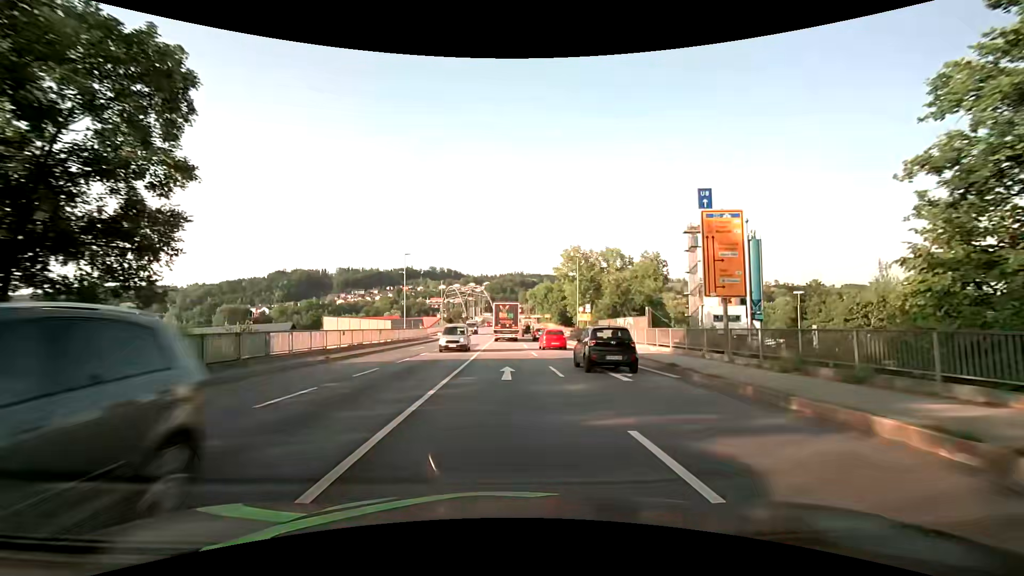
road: primary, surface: asphalt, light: Day
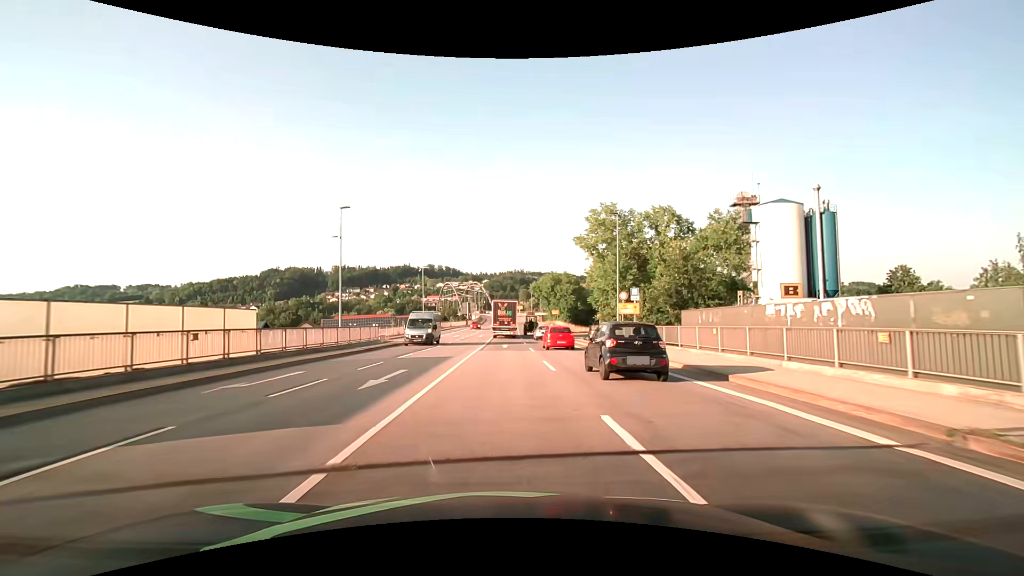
(+0.1, +23.0) m; 0°
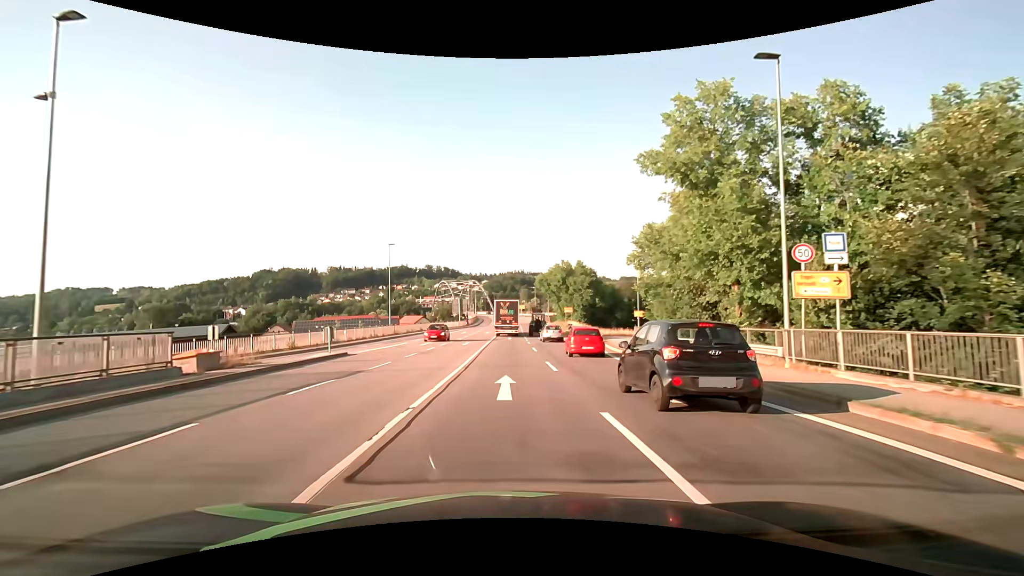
(-0.1, +23.6) m; 0°
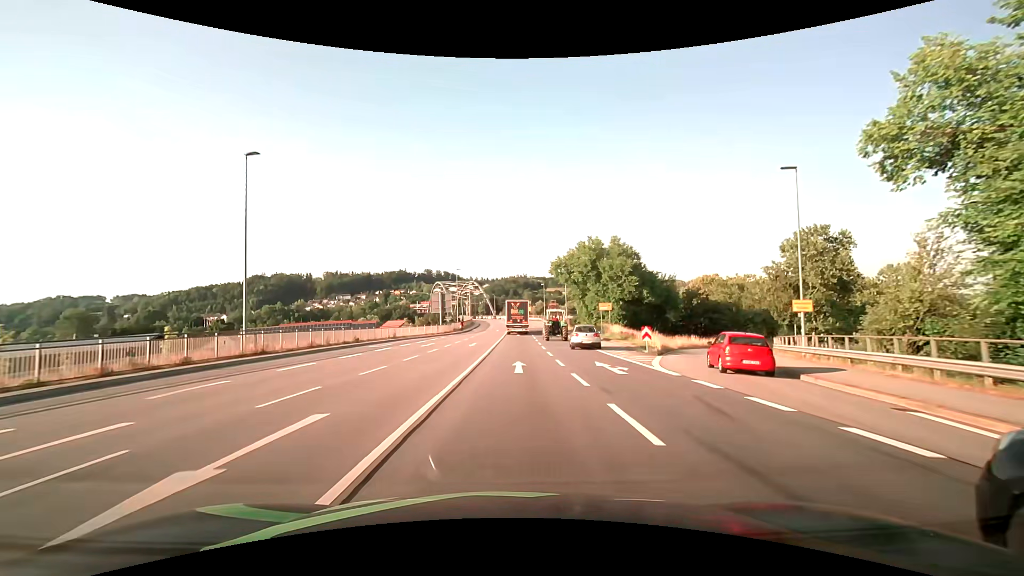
(0.0, +32.2) m; 0°
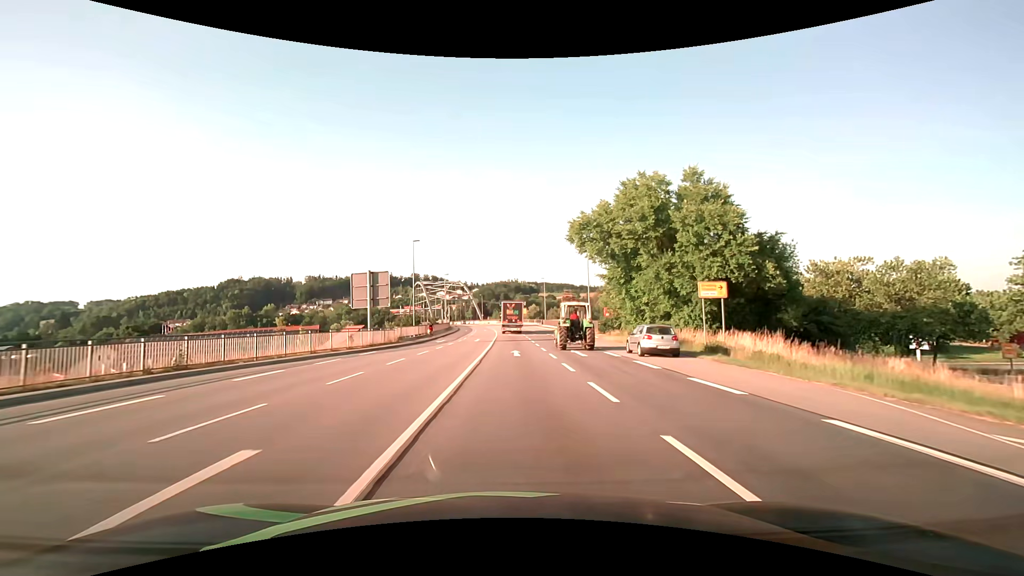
(+0.3, +32.5) m; +1°
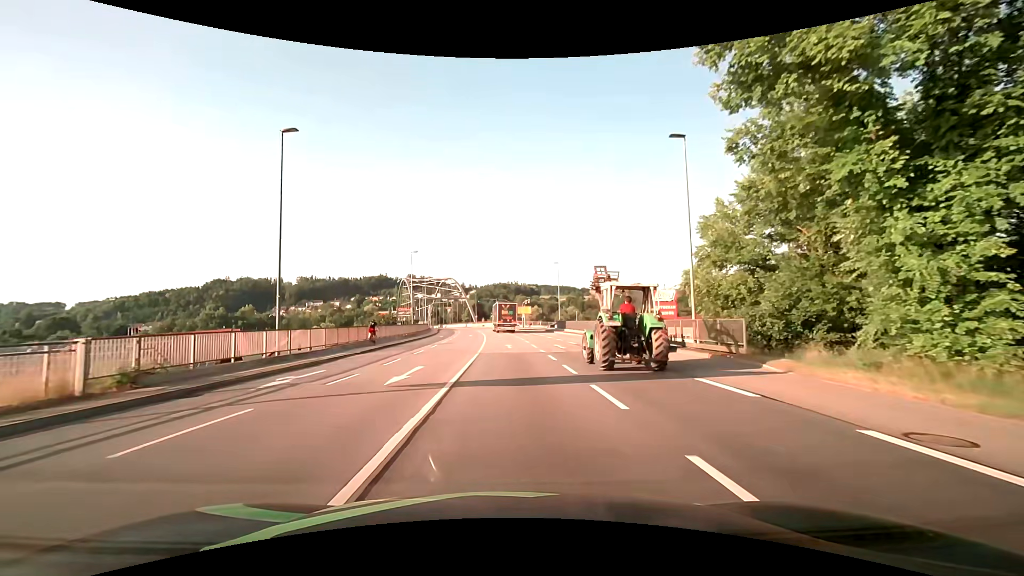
(+0.1, +30.5) m; 0°
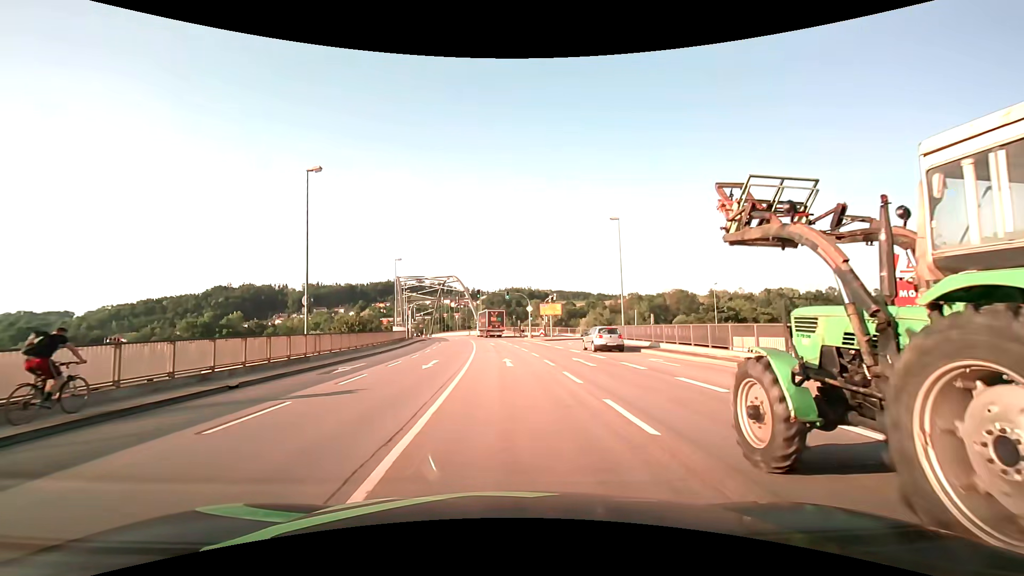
(-0.4, +34.5) m; -2°
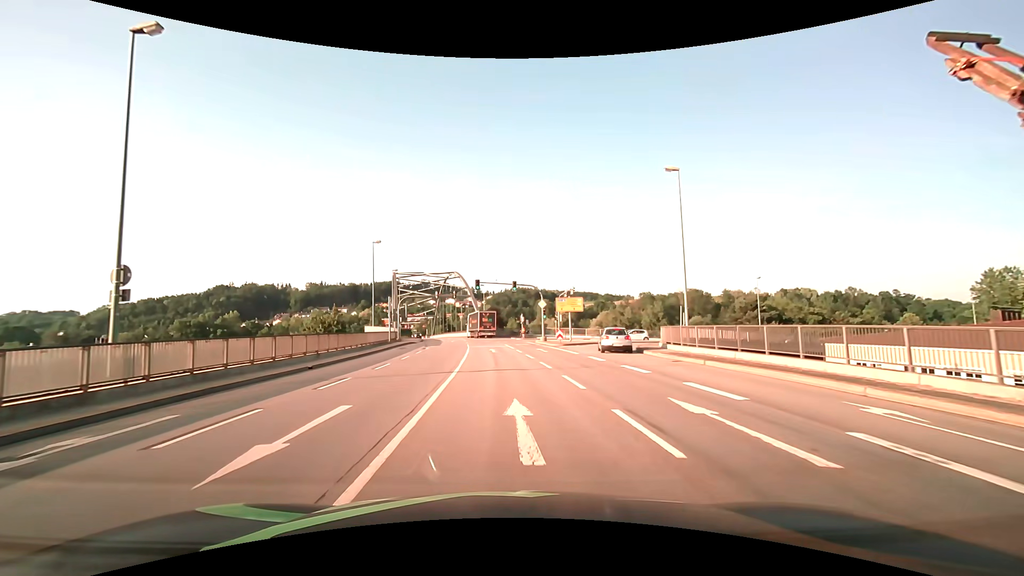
(0.0, +13.0) m; 0°
